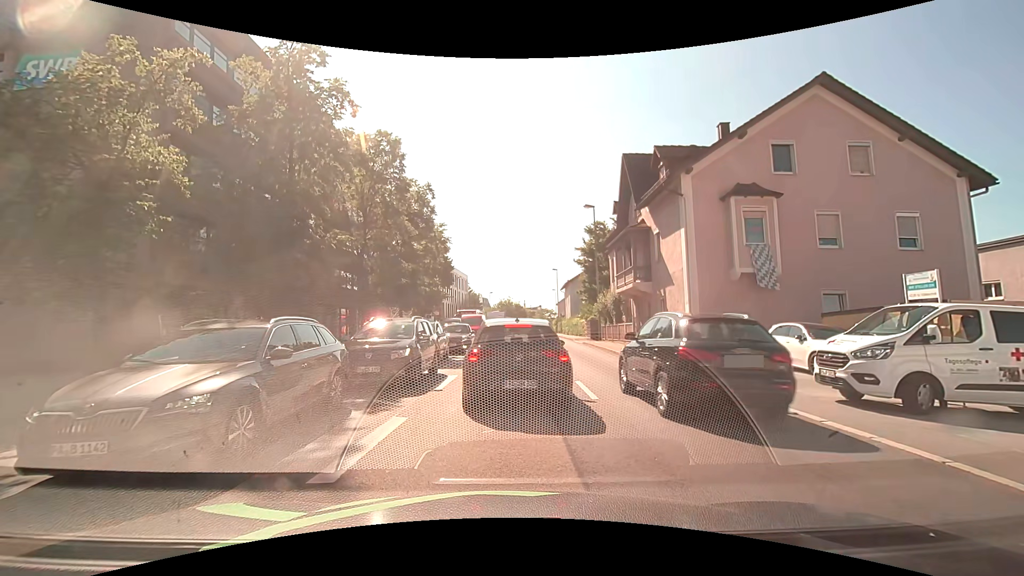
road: primary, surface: asphalt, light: Day
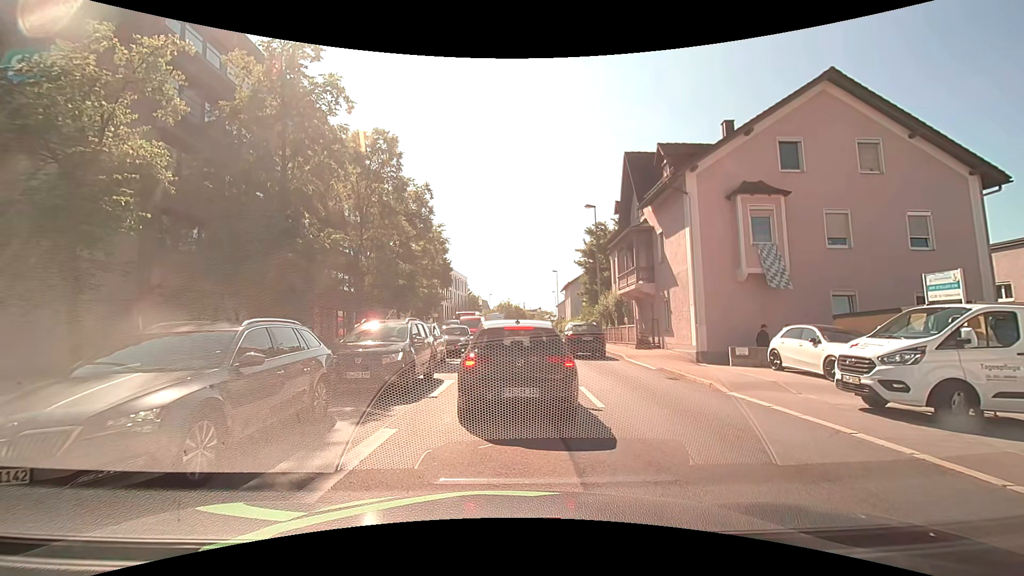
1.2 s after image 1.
(0.0, +0.7) m; 0°
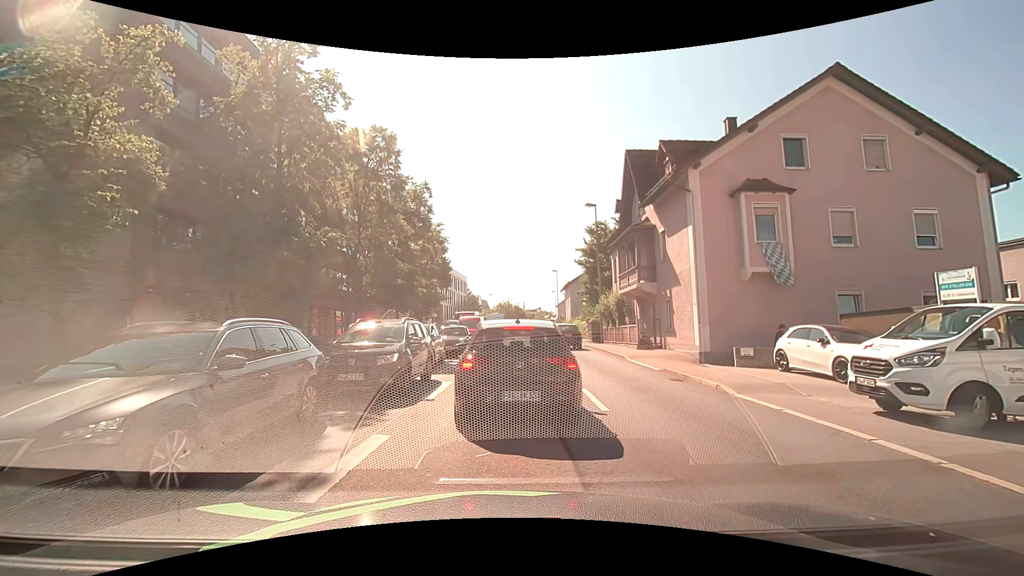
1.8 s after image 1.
(0.0, +0.4) m; 0°
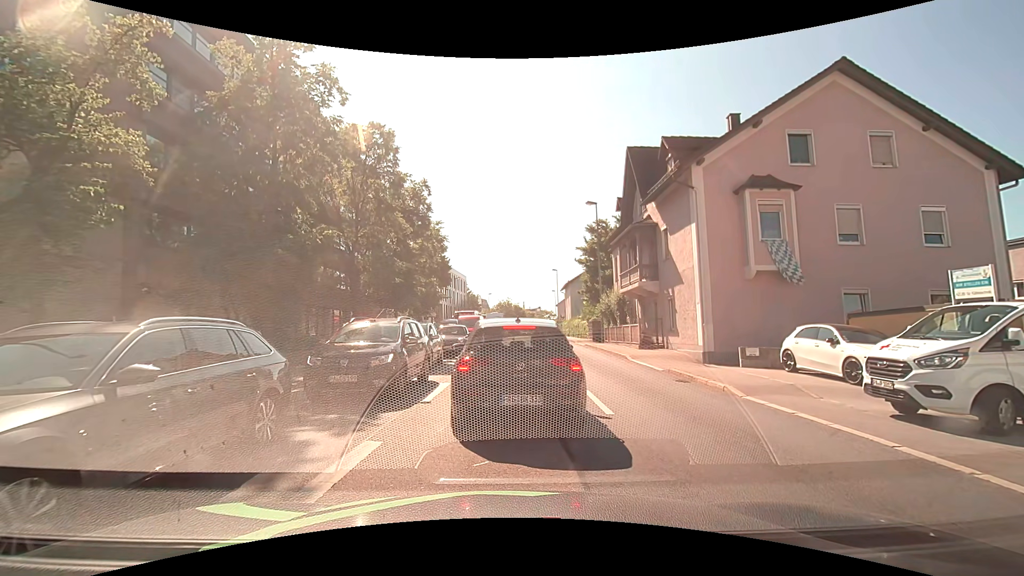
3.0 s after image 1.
(0.0, +0.4) m; 0°
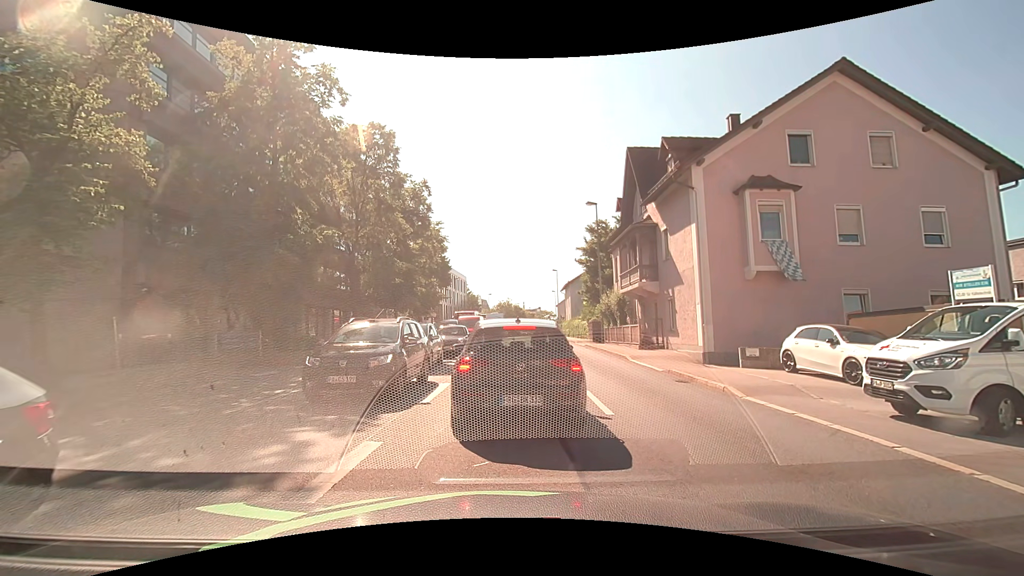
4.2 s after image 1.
(0.0, +0.1) m; 0°
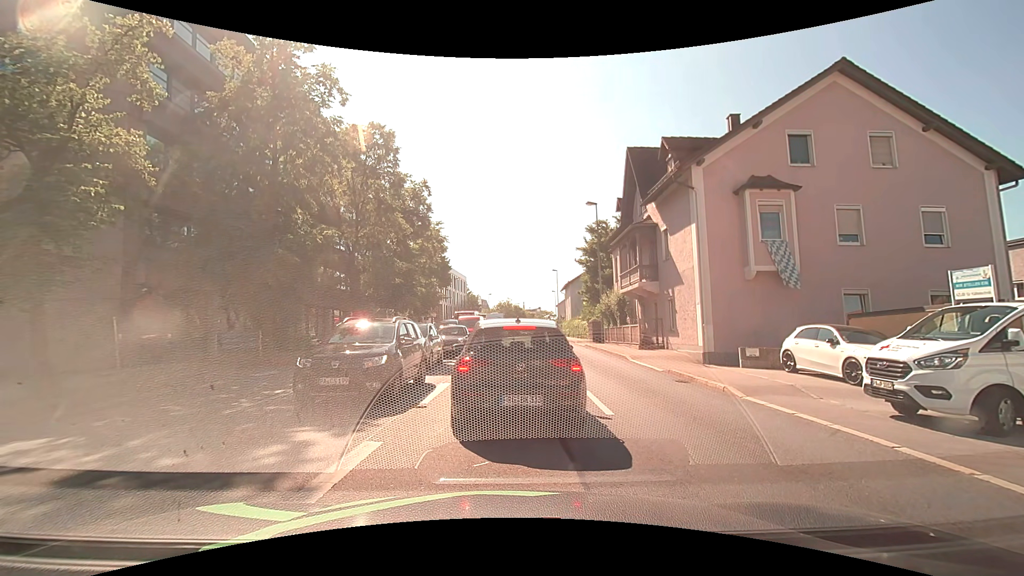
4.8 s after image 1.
(0.0, 0.0) m; 0°
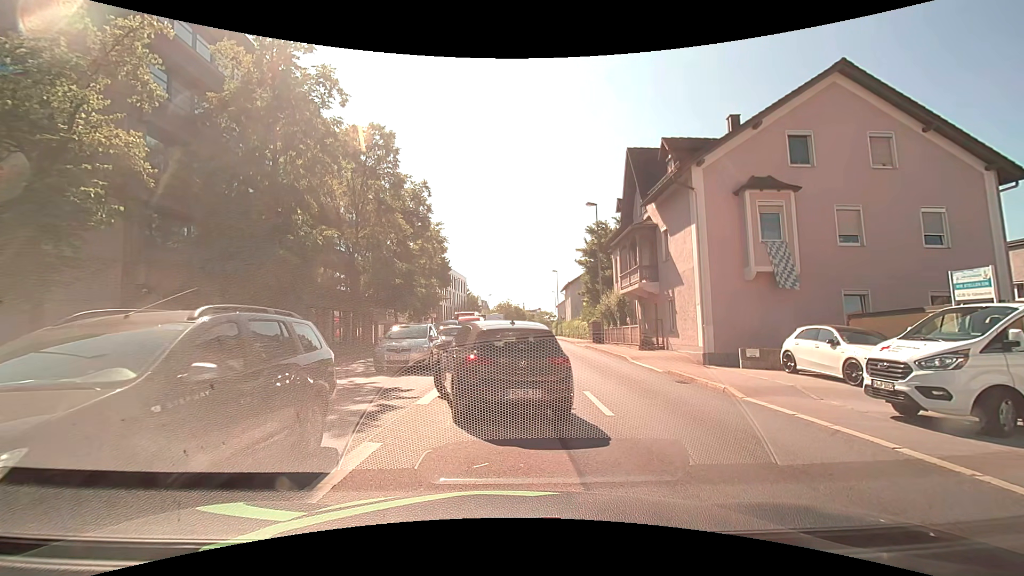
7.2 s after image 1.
(0.0, 0.0) m; 0°
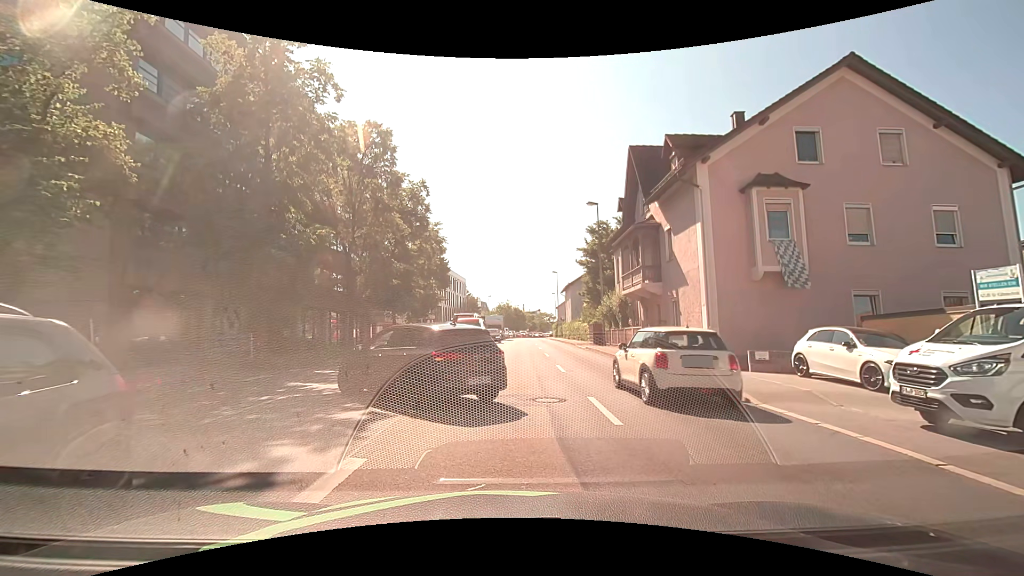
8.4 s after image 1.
(0.0, +0.7) m; 0°
(0, +10) (0, +20) (+1, +30) (+1, +40) (+1, +50) (+1, +60) (+2, +70) (+2, +80) (+2, +90) (+3, +100) m
